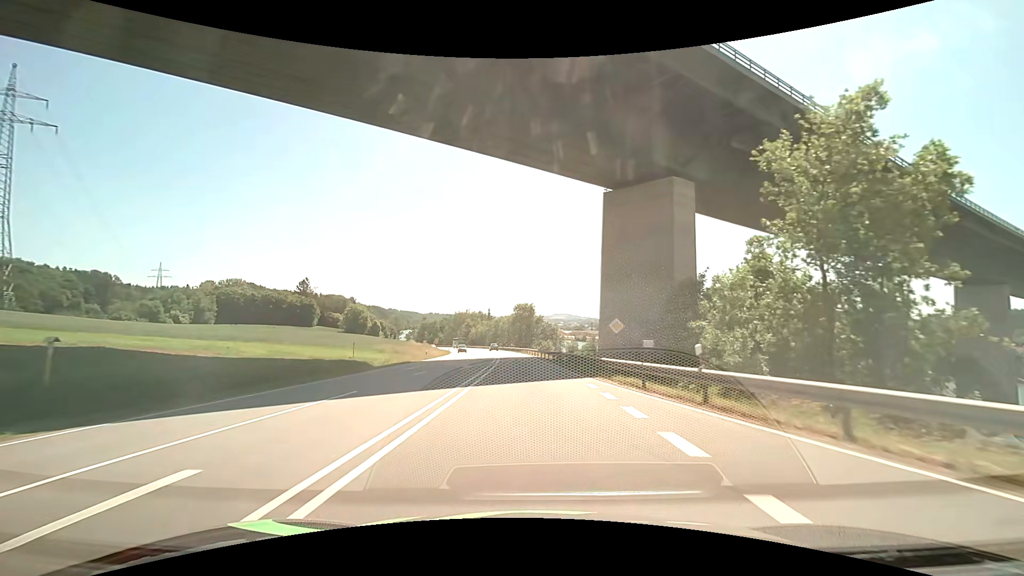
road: primary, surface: asphalt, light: Day
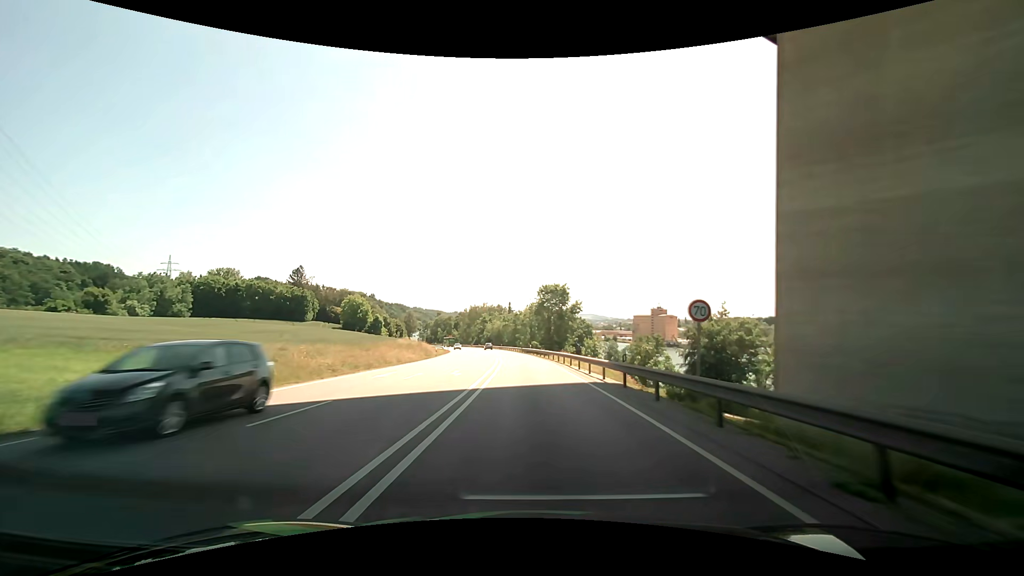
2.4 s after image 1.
(-1.0, +38.7) m; -3°
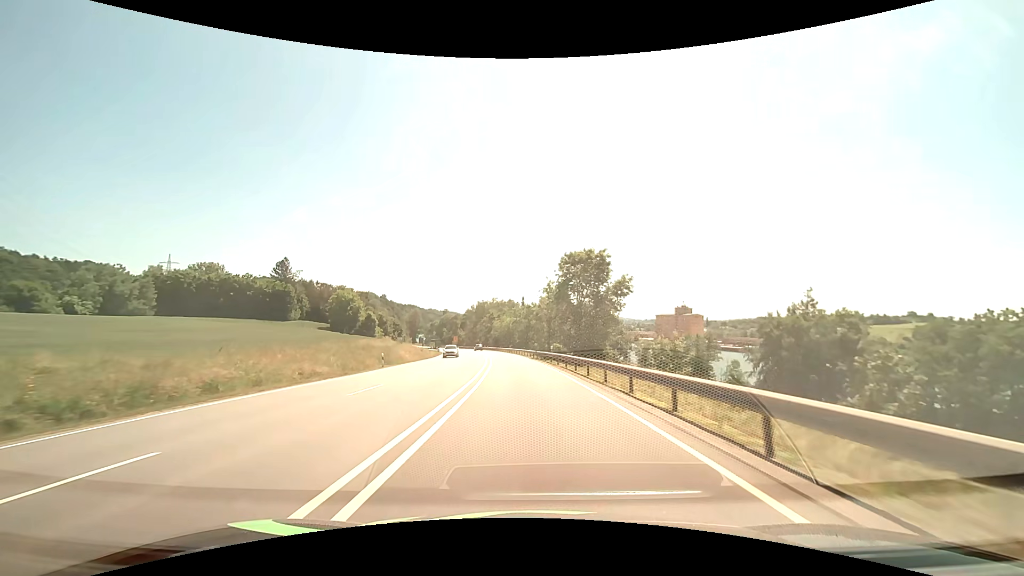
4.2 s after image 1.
(-0.4, +30.3) m; -2°
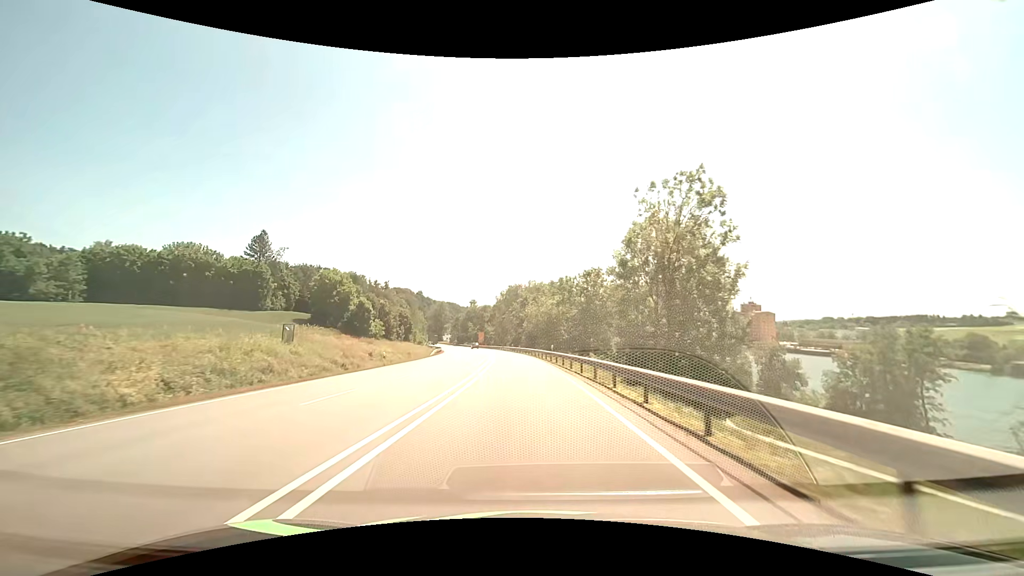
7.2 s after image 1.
(-2.1, +50.9) m; -5°
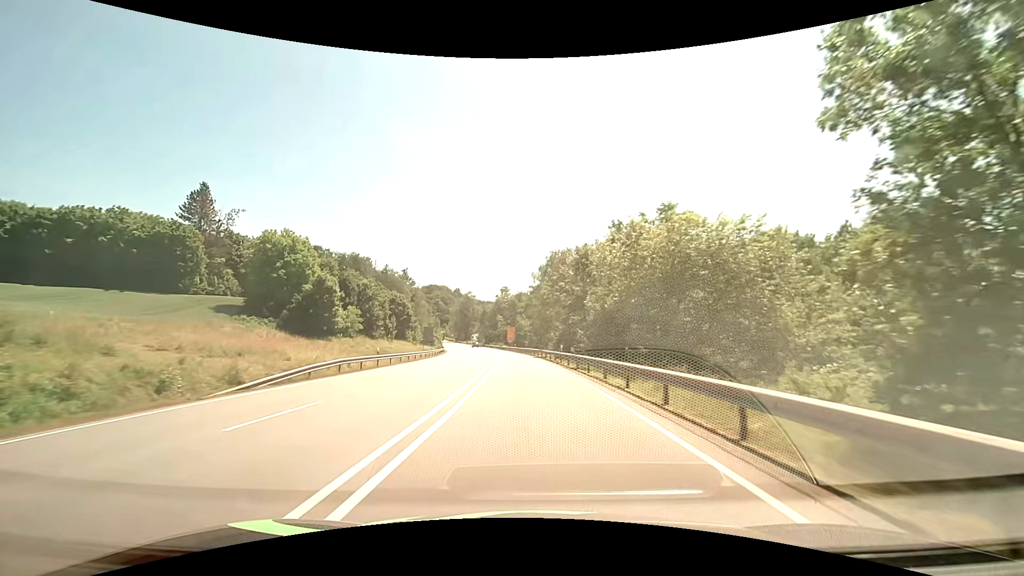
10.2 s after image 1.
(-2.5, +52.3) m; -5°
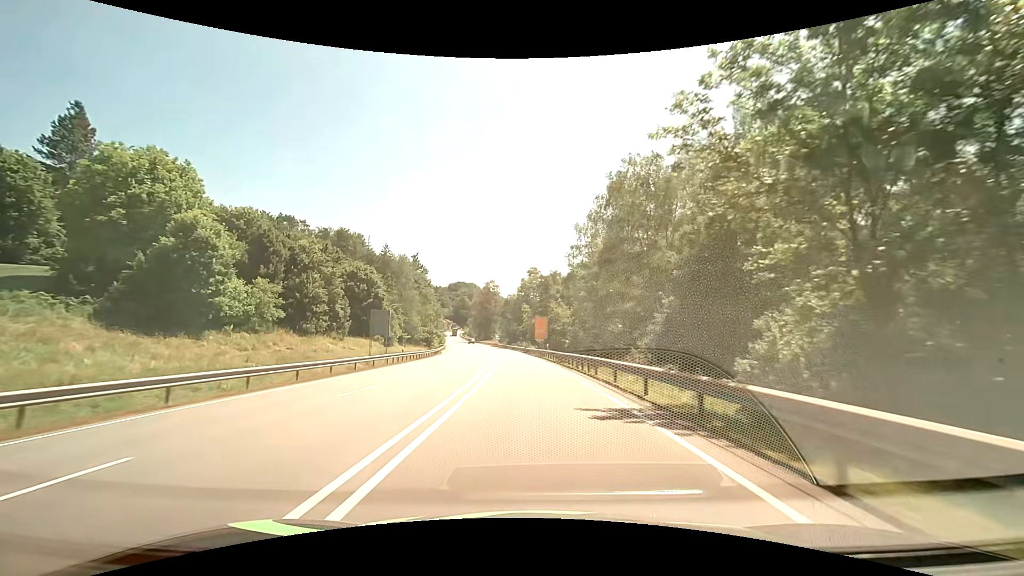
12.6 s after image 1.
(-1.3, +42.2) m; -3°
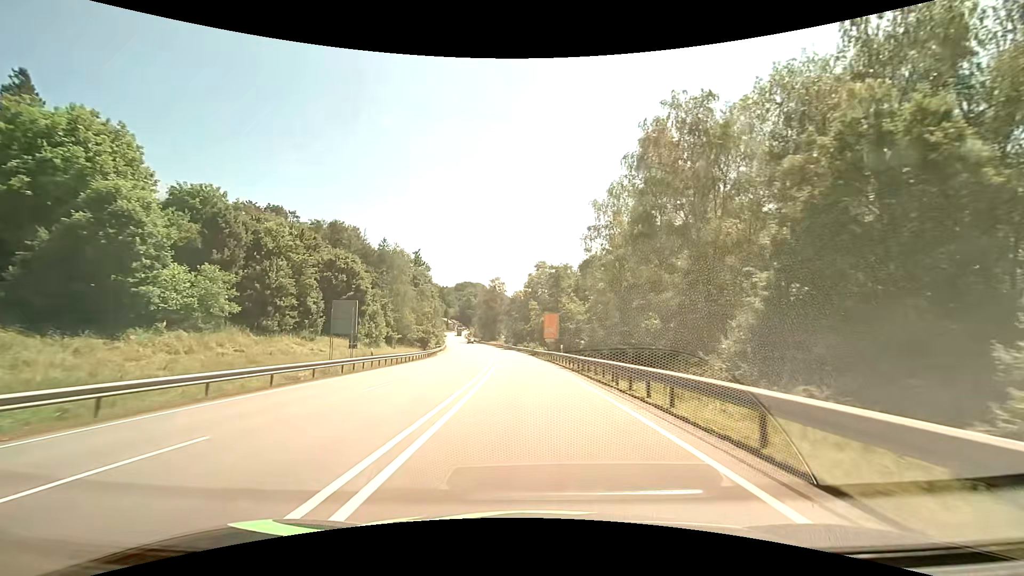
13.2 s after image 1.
(-0.1, +10.5) m; -1°
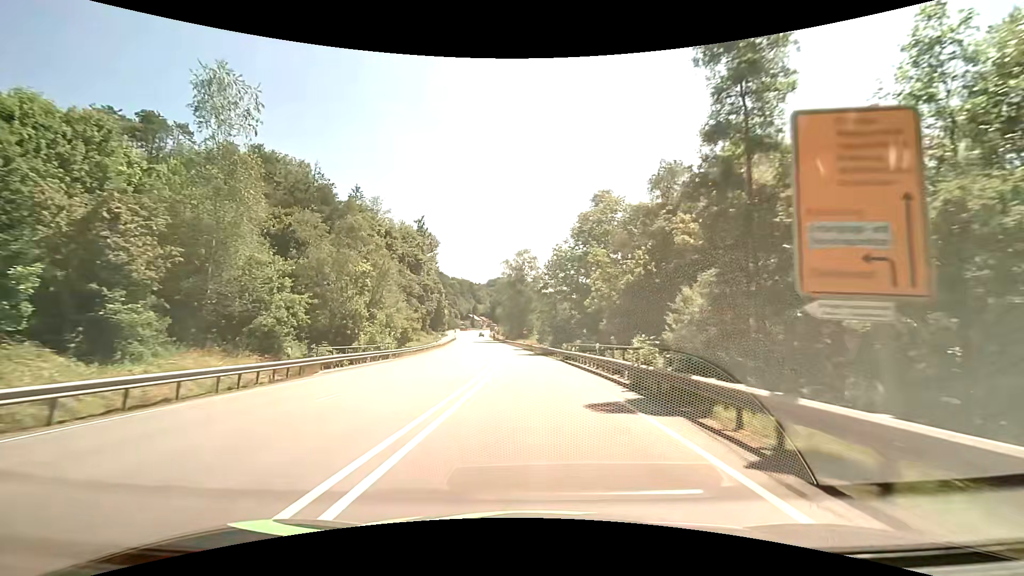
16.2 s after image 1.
(-1.7, +51.8) m; -4°
(0, +10) (0, +20) (0, +30) (-1, +40) (-1, +50) (-2, +60) (-3, +70) (-4, +80) (-5, +90) (-6, +100) m
